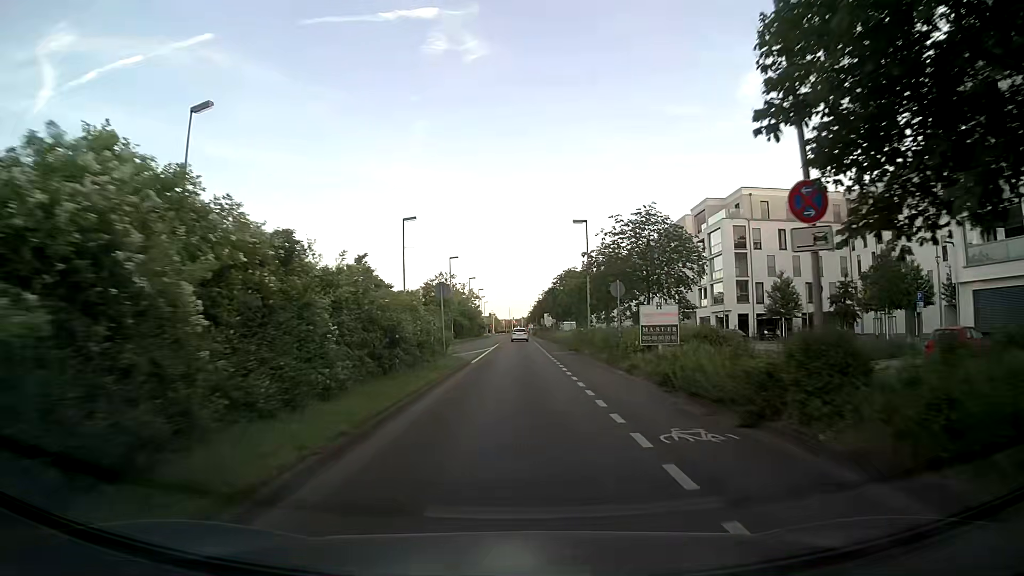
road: secondary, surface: asphalt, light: Day
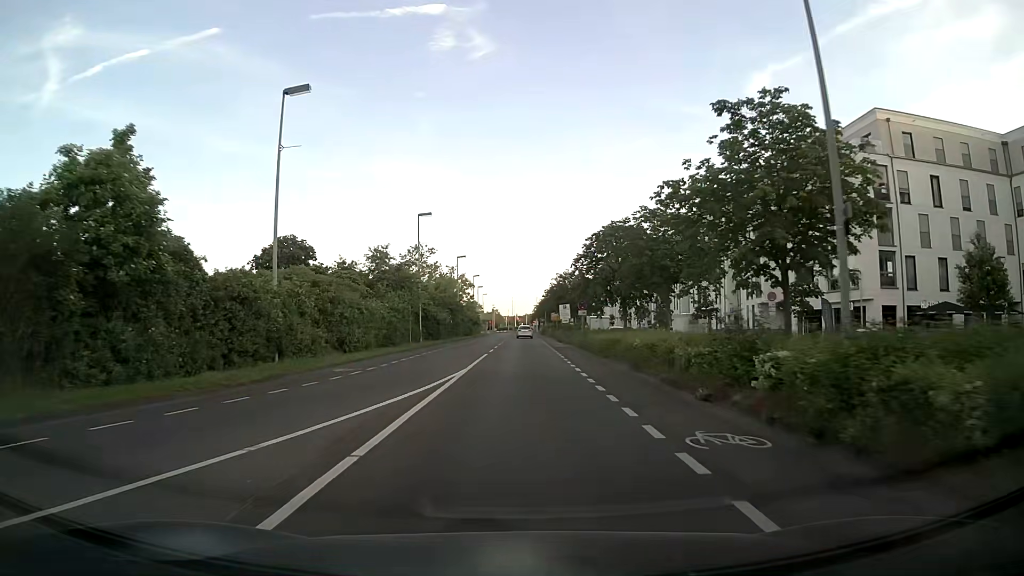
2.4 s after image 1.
(-0.3, +29.7) m; -1°
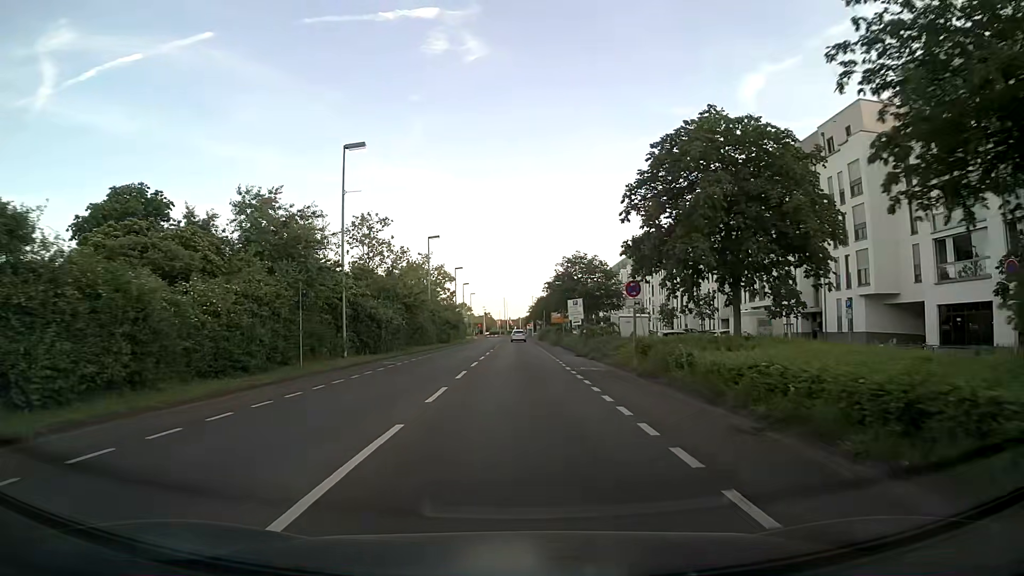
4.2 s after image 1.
(+0.1, +21.8) m; +1°
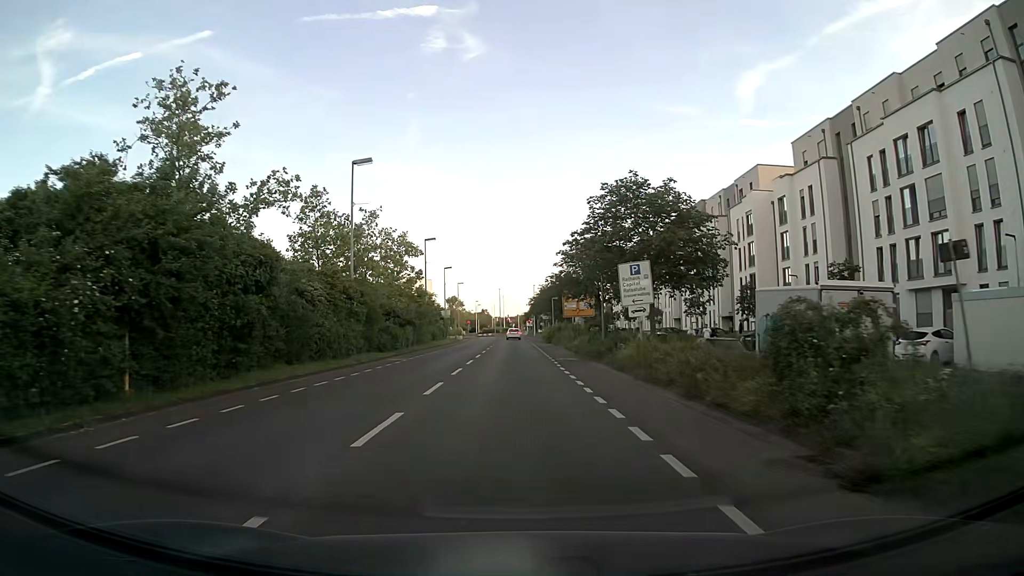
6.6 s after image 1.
(+0.1, +28.9) m; 0°
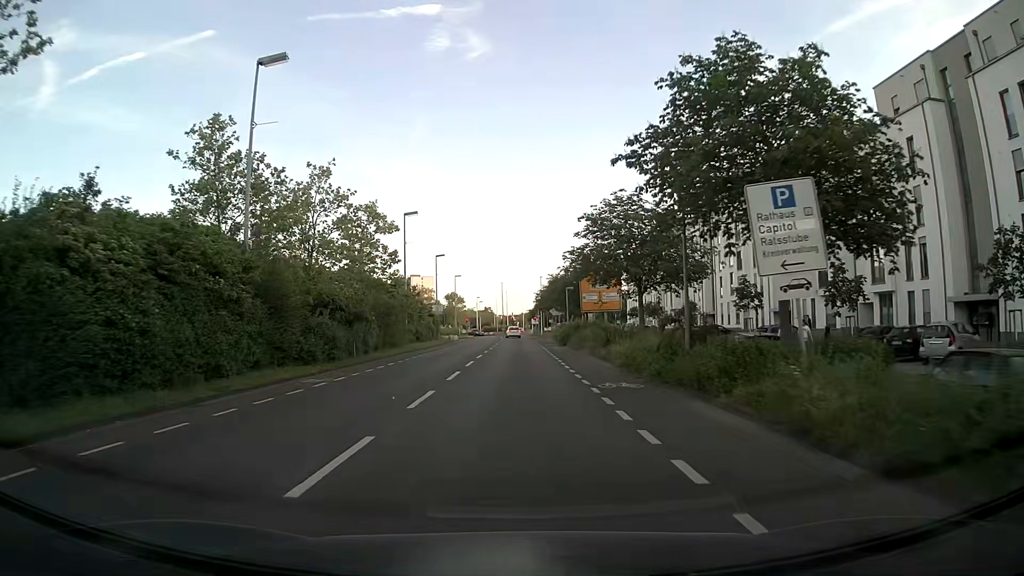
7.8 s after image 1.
(-0.1, +14.4) m; 0°
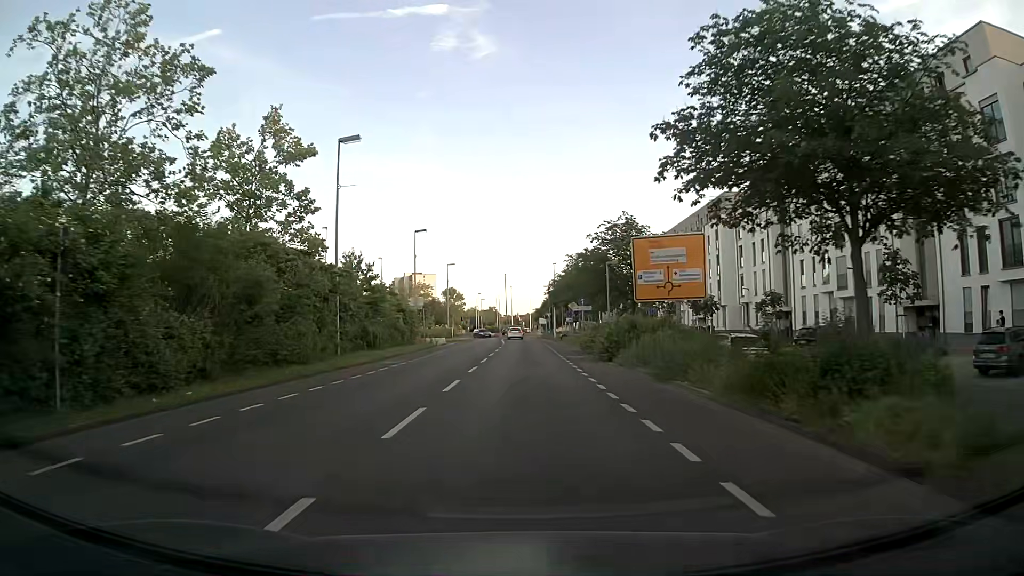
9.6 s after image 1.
(-0.1, +21.2) m; 0°
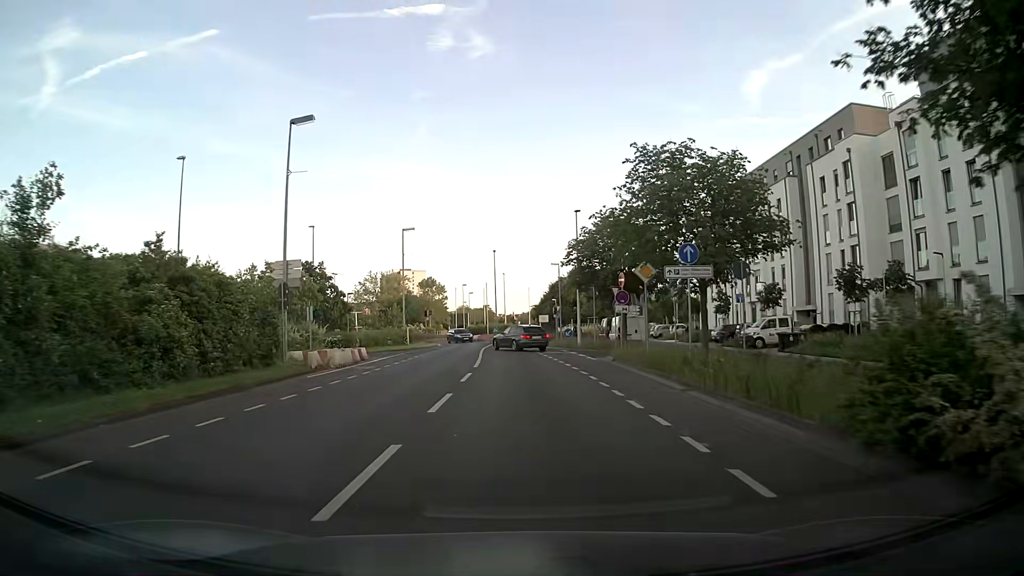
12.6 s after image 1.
(-0.2, +33.7) m; 0°
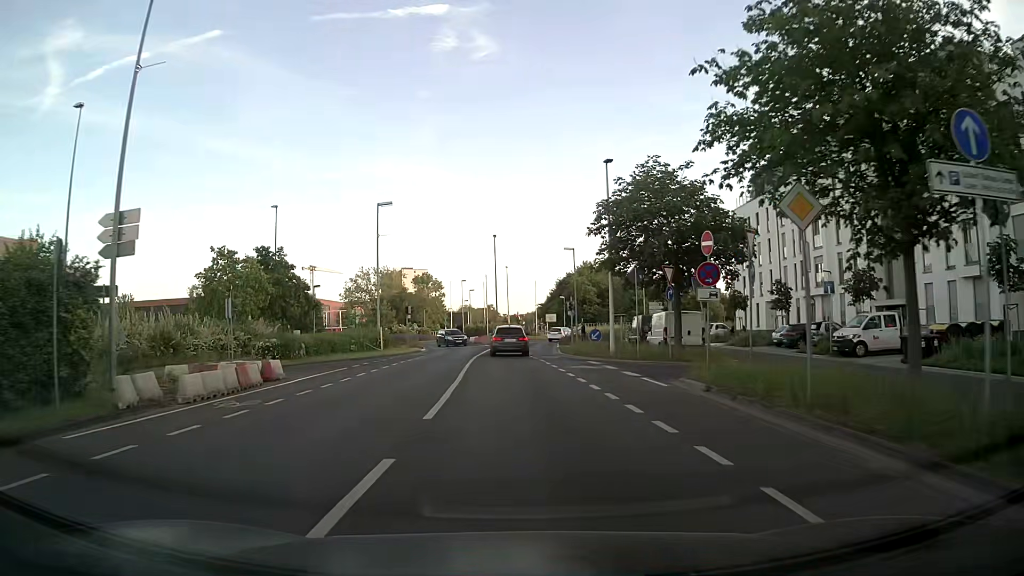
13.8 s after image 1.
(-0.1, +12.9) m; -1°
(0, +10) (0, +20) (0, +30) (0, +40) (+1, +50) (+1, +60) (+4, +69) (+8, +79) (+8, +88) (+4, +98) m
